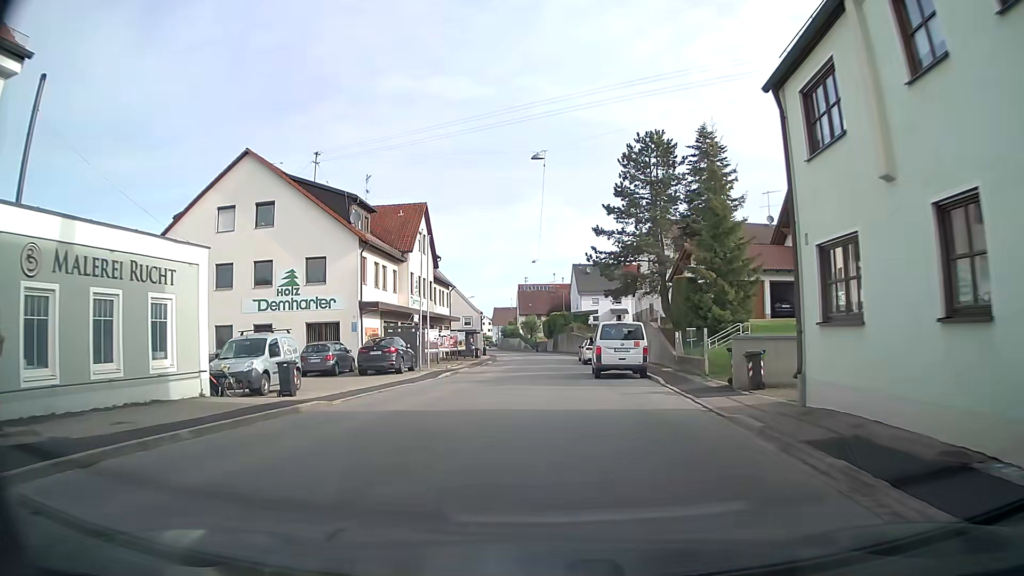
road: tertiary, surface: asphalt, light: Day
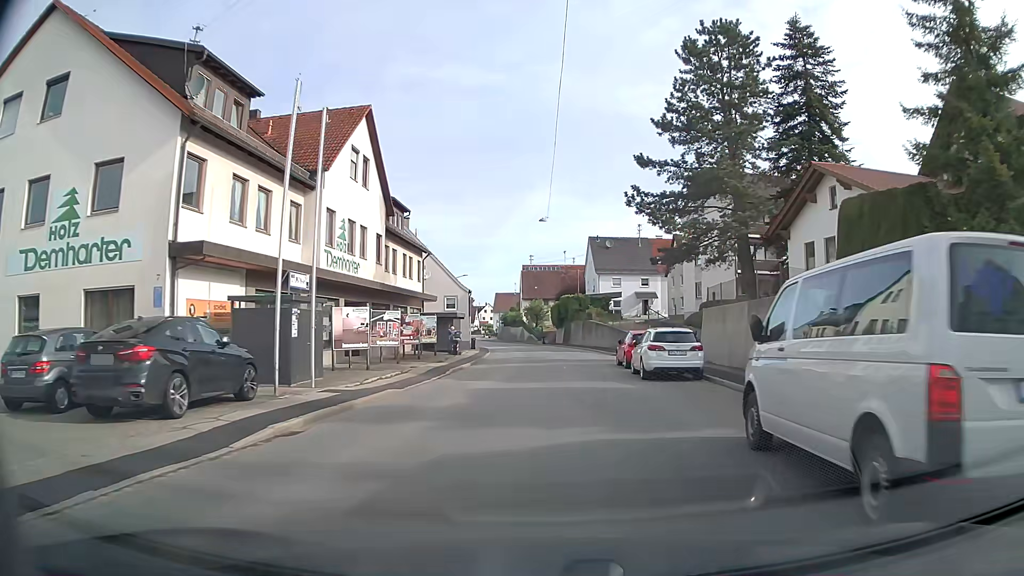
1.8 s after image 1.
(-0.4, +20.0) m; -1°
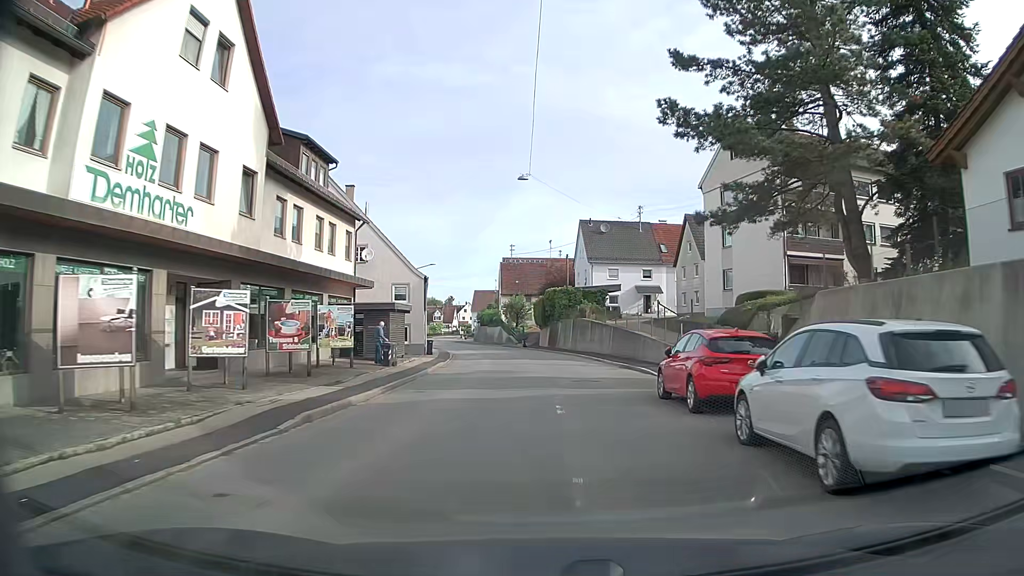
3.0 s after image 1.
(+0.3, +14.1) m; +3°
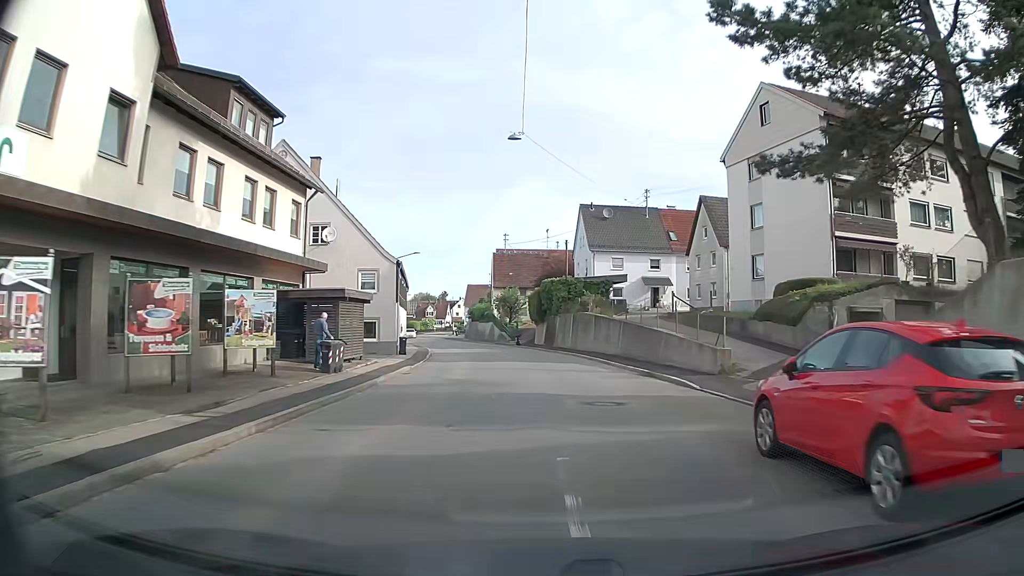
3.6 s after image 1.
(-0.1, +7.1) m; -1°
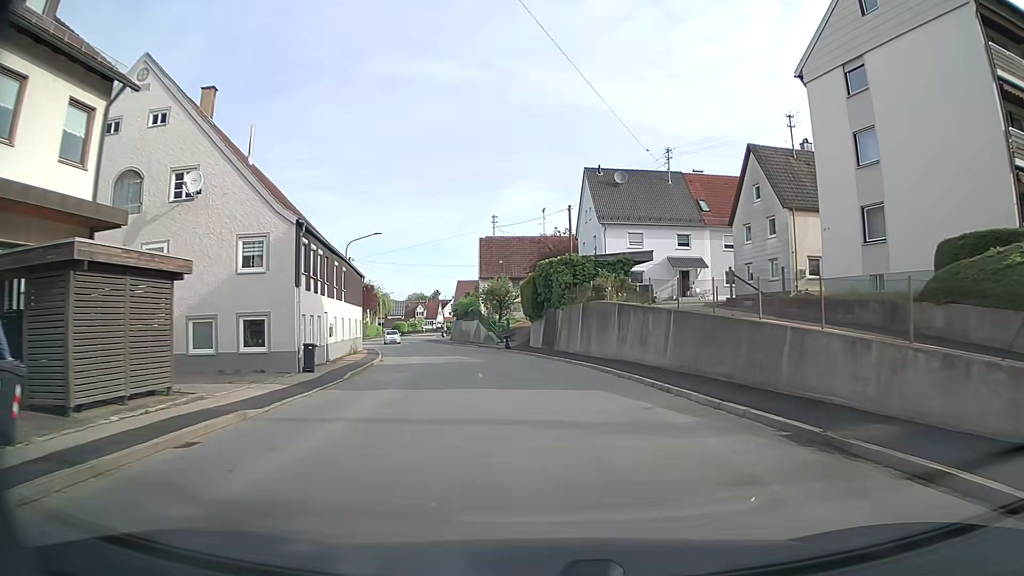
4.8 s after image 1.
(0.0, +14.4) m; 0°
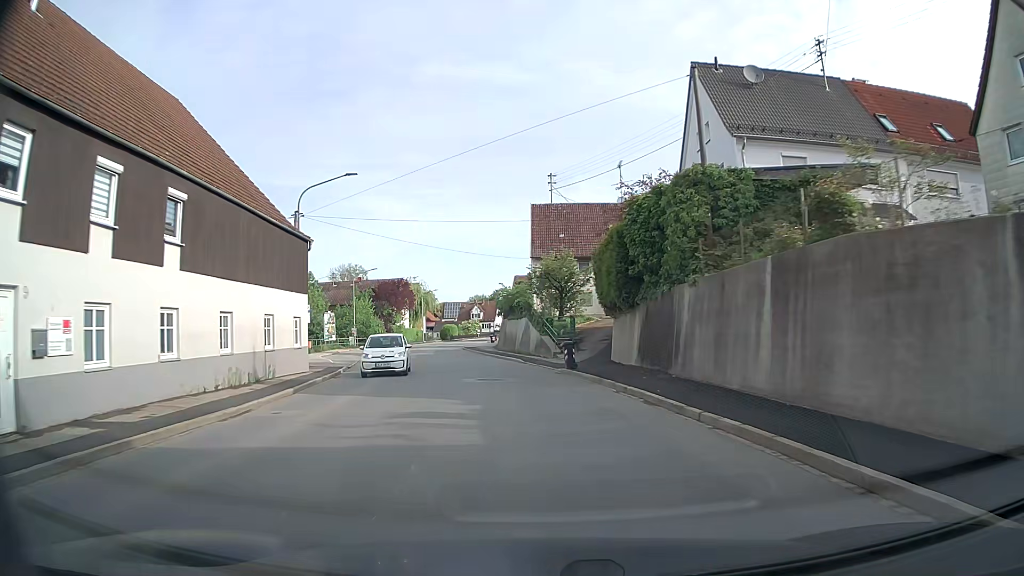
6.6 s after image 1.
(-0.8, +21.4) m; -5°
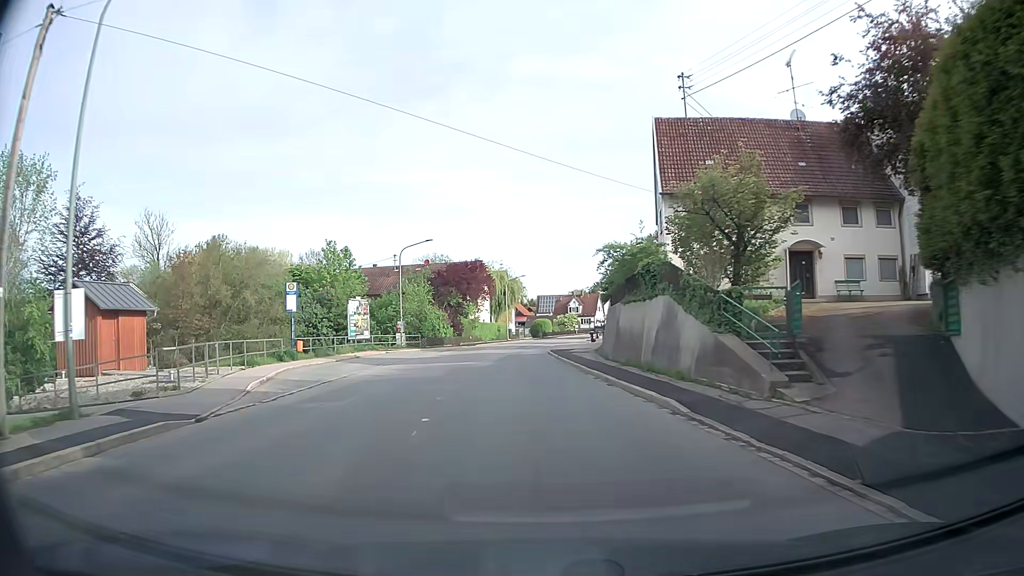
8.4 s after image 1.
(-1.6, +21.2) m; -8°
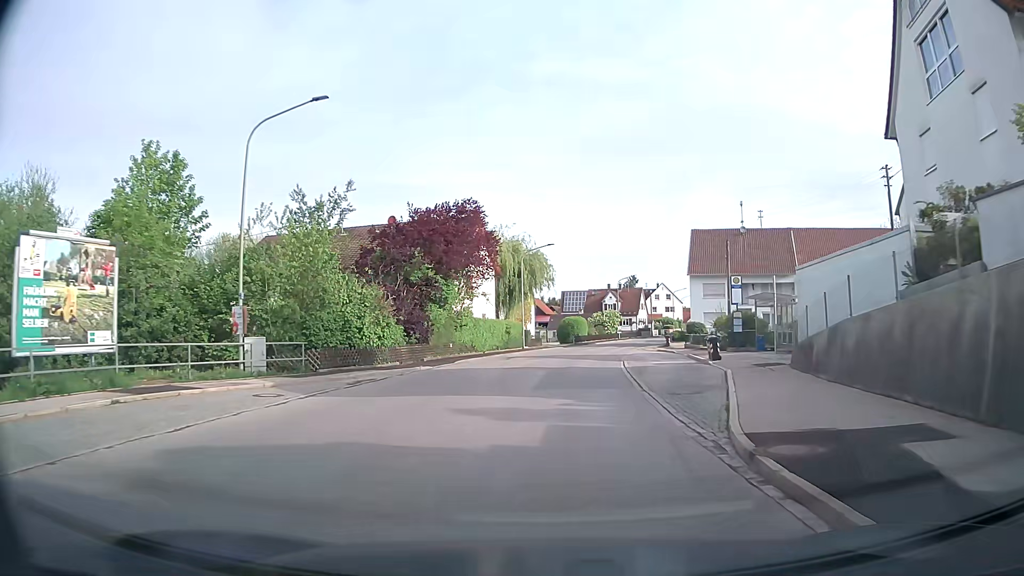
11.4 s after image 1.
(-2.1, +34.7) m; -2°
(0, +10) (+1, +20) (+1, +30) (+3, +40) (+4, +50) (+6, +60) (+9, +69) (+12, +79) (+16, +88) (+19, +97) m
